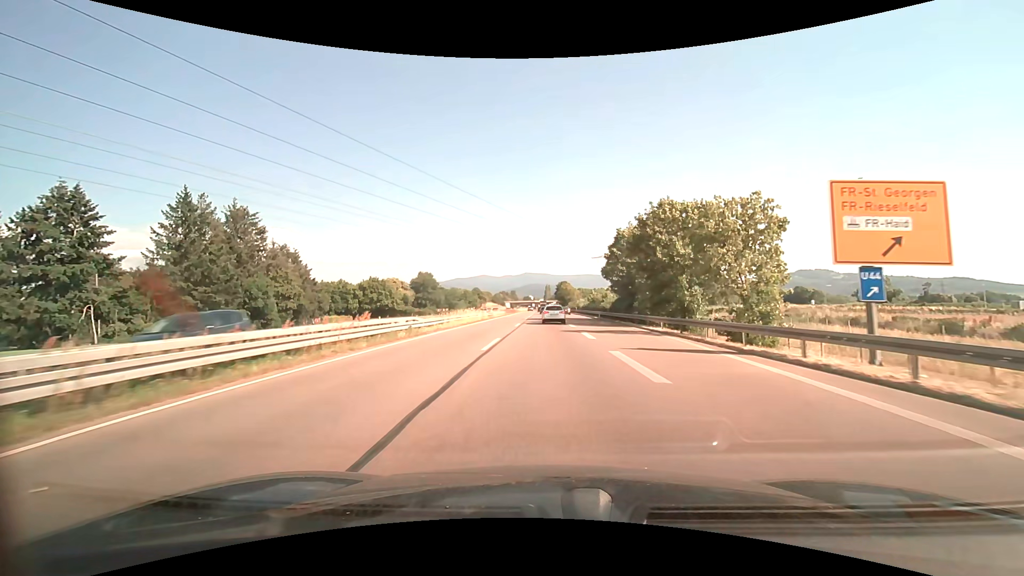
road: trunk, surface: asphalt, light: Day
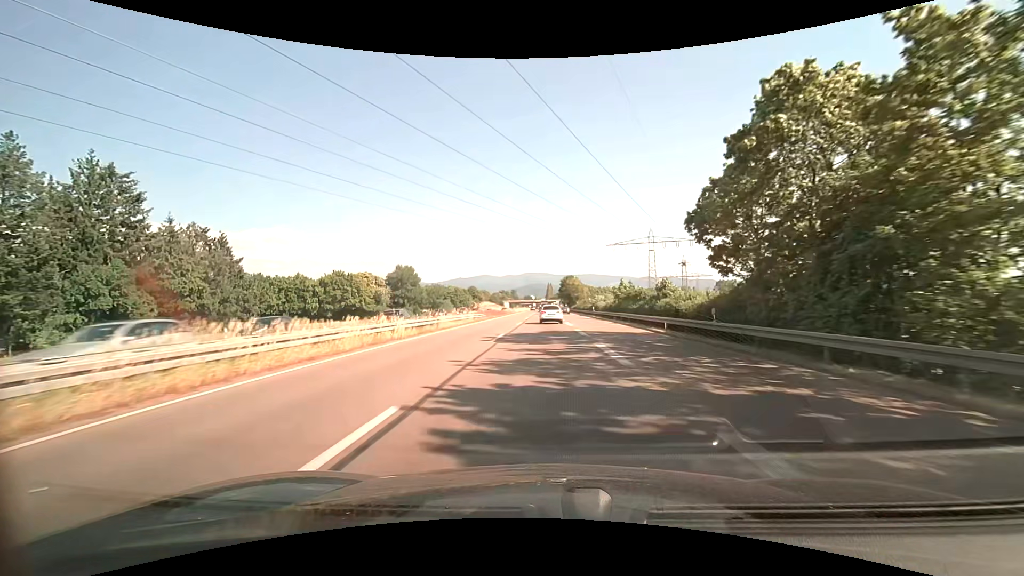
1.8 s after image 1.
(0.0, +33.4) m; 0°
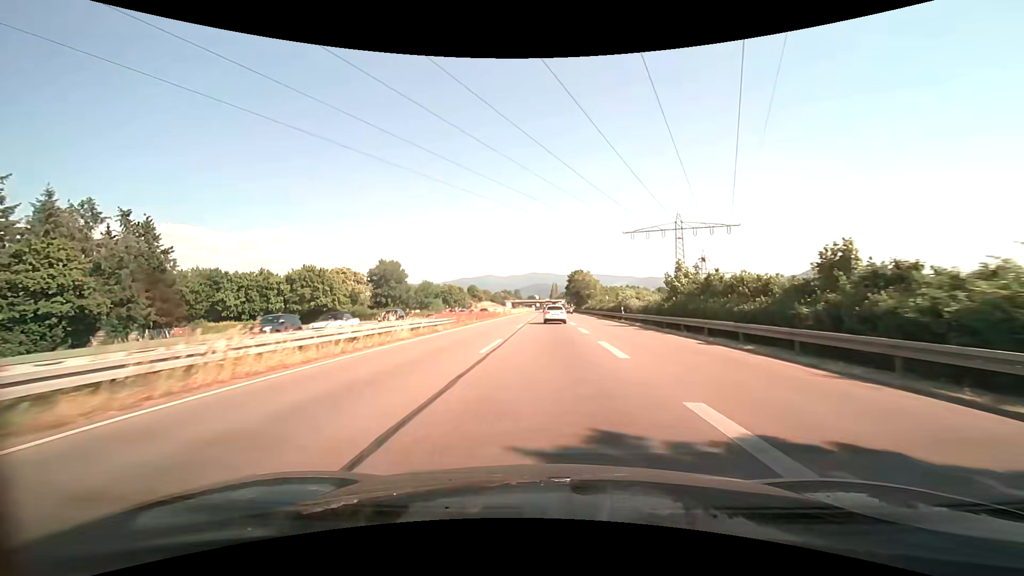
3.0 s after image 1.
(-0.1, +22.3) m; 0°
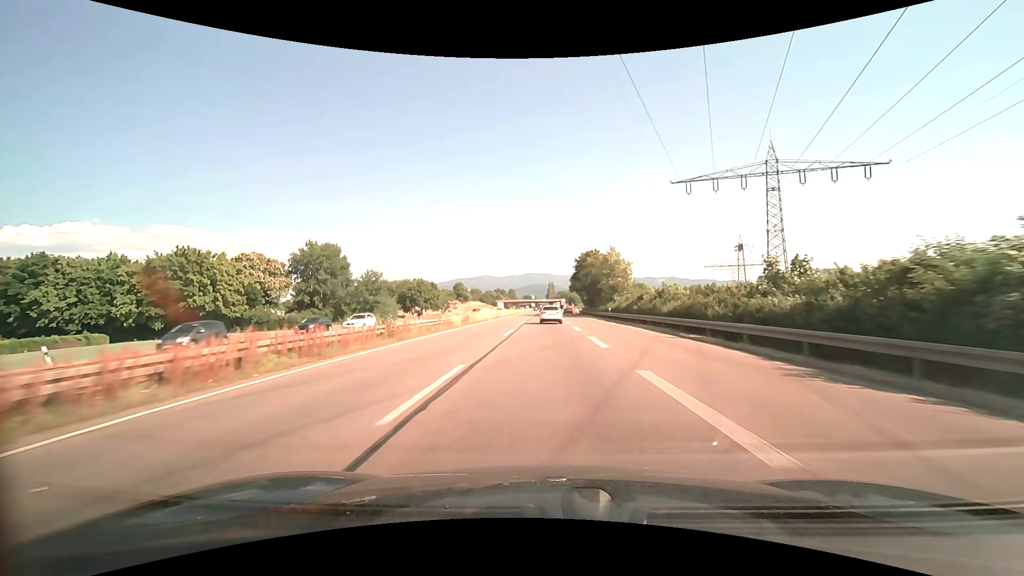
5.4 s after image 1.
(+0.2, +44.7) m; 0°
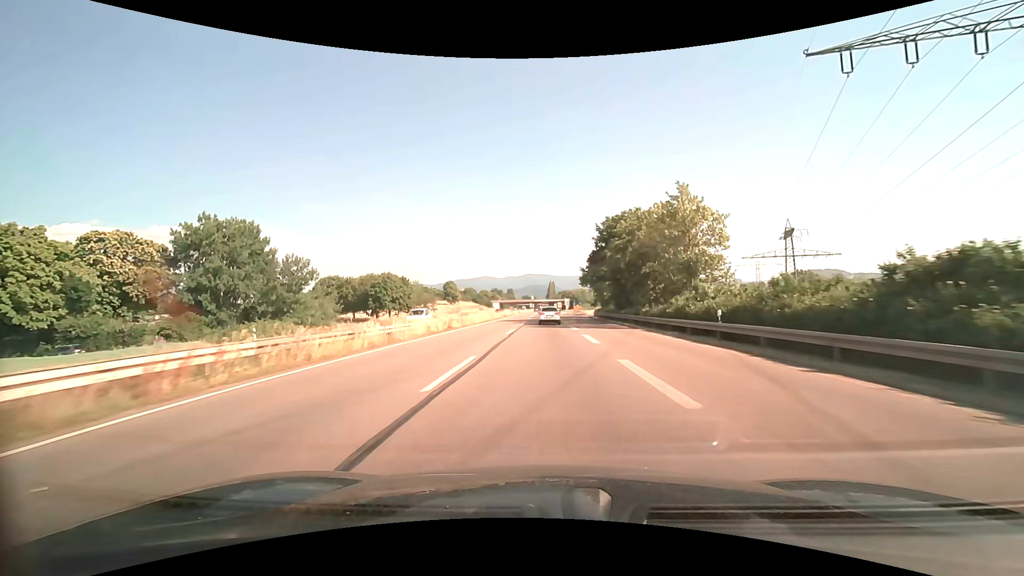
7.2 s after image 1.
(0.0, +33.7) m; 0°
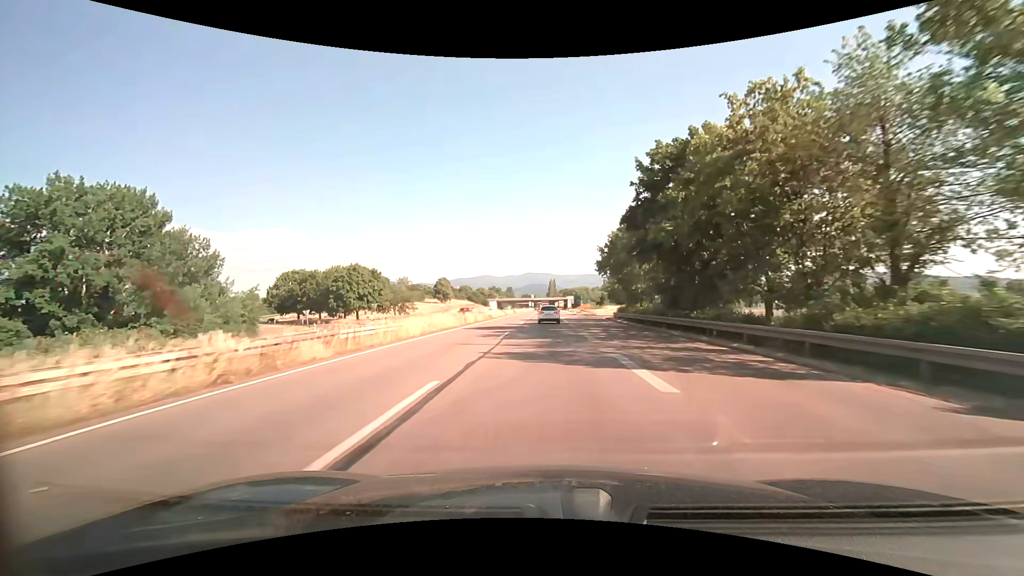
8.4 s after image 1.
(0.0, +22.8) m; 0°
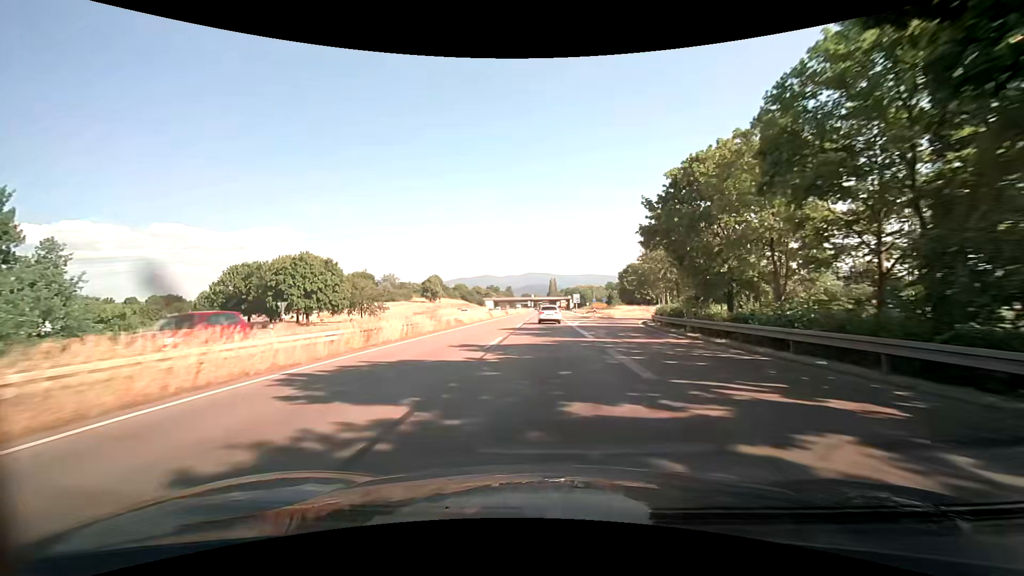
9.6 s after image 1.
(0.0, +22.9) m; 0°
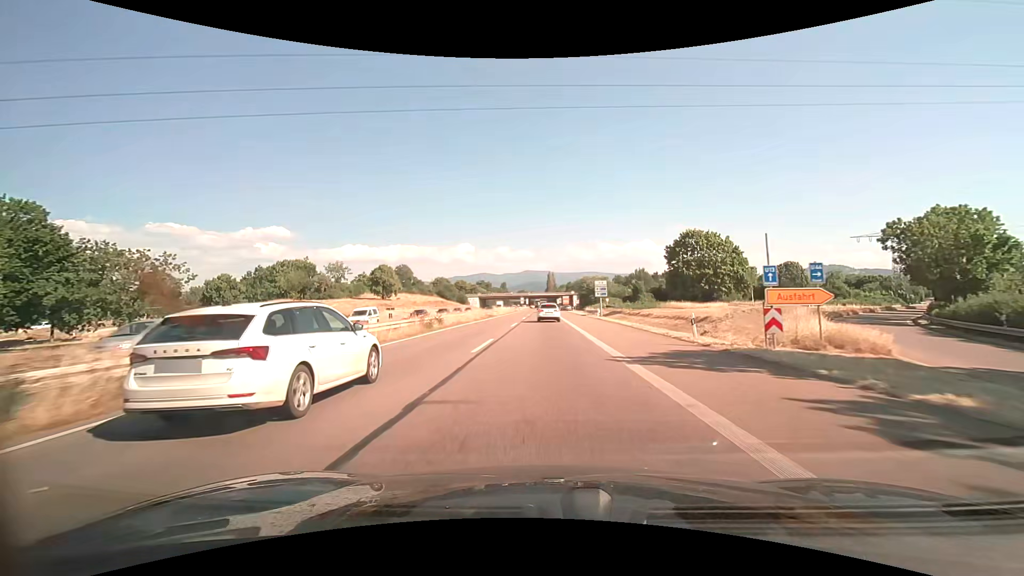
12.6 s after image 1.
(0.0, +56.1) m; 0°
(0, +10) (0, +20) (0, +30) (0, +40) (0, +50) (0, +60) (0, +70) (0, +80) (0, +90) (0, +100) m
